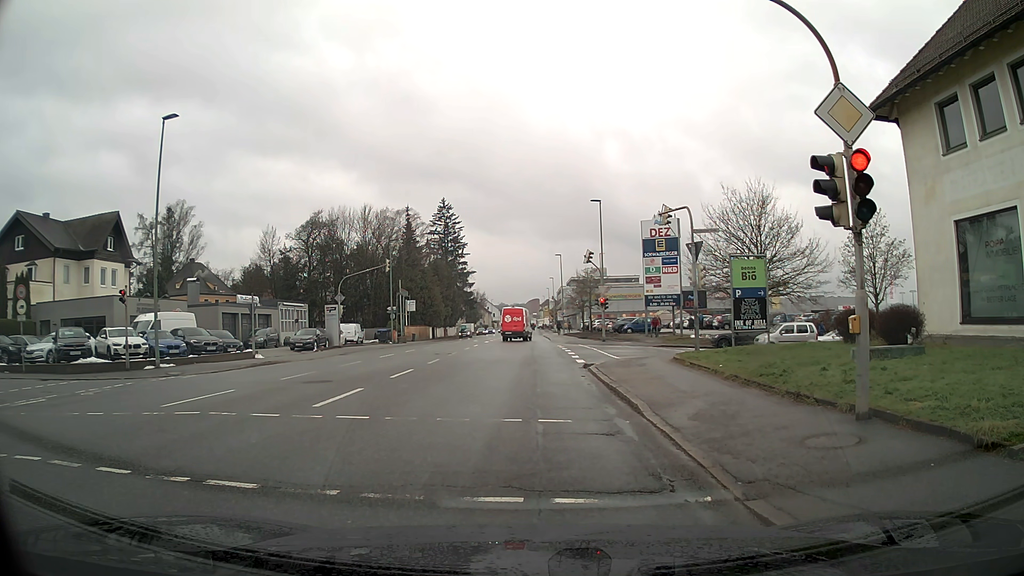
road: tertiary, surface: asphalt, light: Day
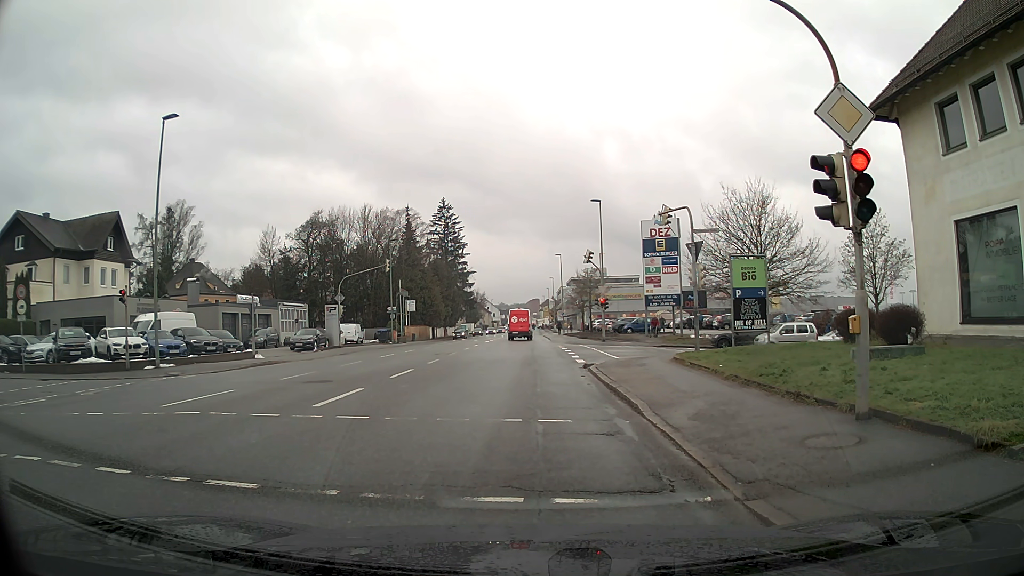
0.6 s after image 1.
(0.0, 0.0) m; 0°
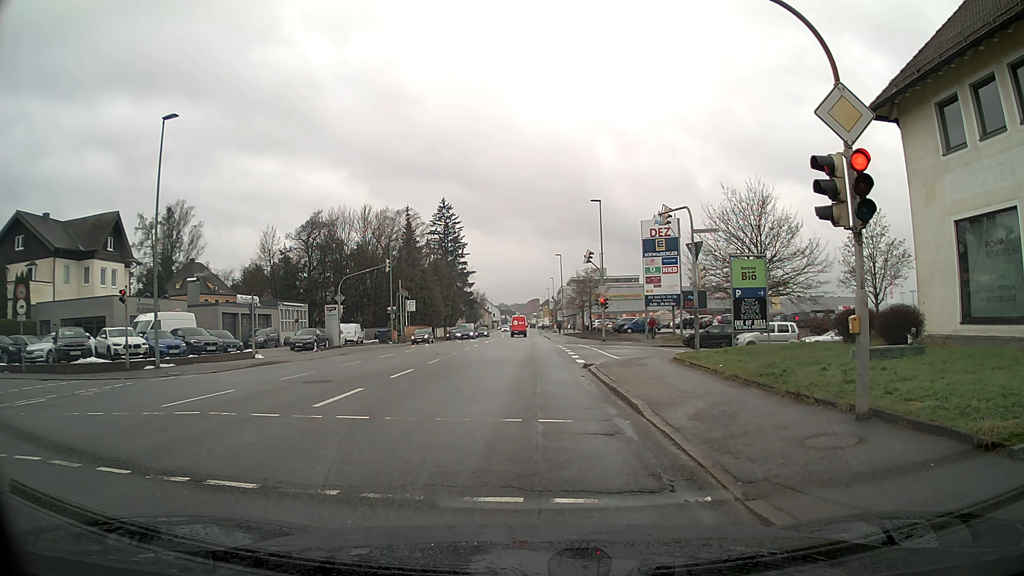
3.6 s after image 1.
(0.0, 0.0) m; 0°
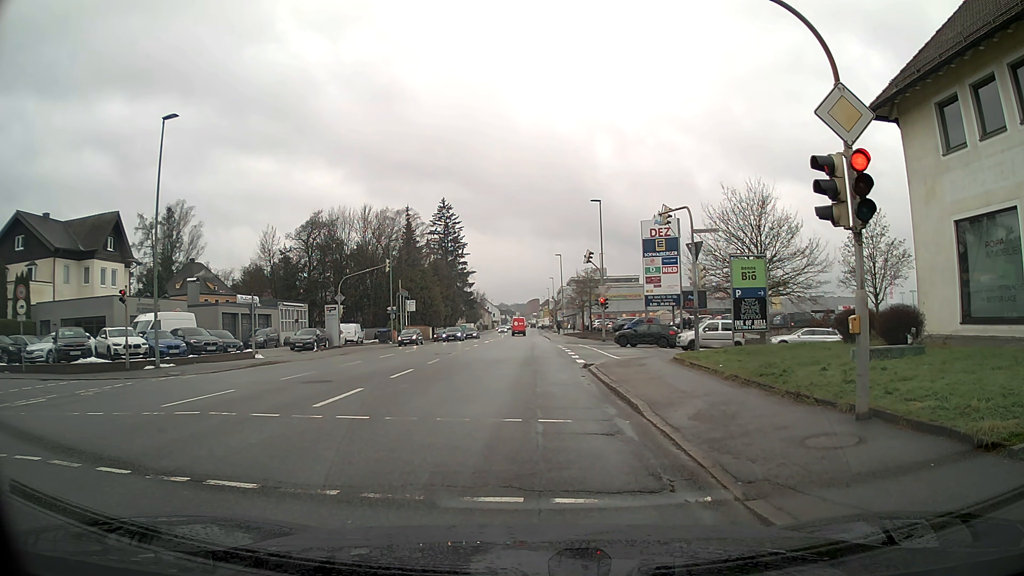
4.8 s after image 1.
(0.0, 0.0) m; 0°
(0, +10) (0, +20) (+4, +29) (+13, +31) (+23, +31) (+33, +32) (+43, +33) (+53, +35) (+62, +38) (+69, +46) m
